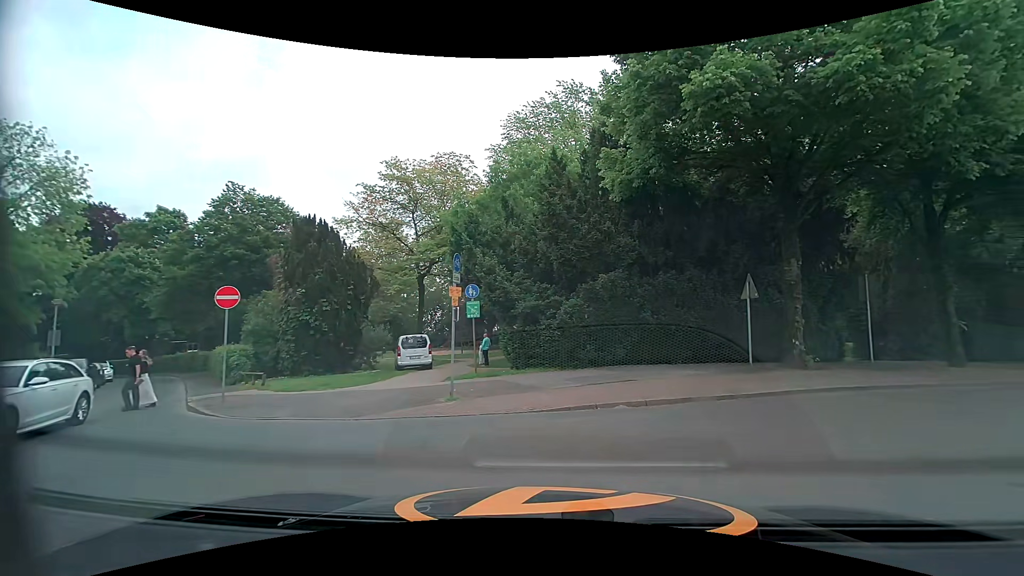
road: residential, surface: asphalt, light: Day
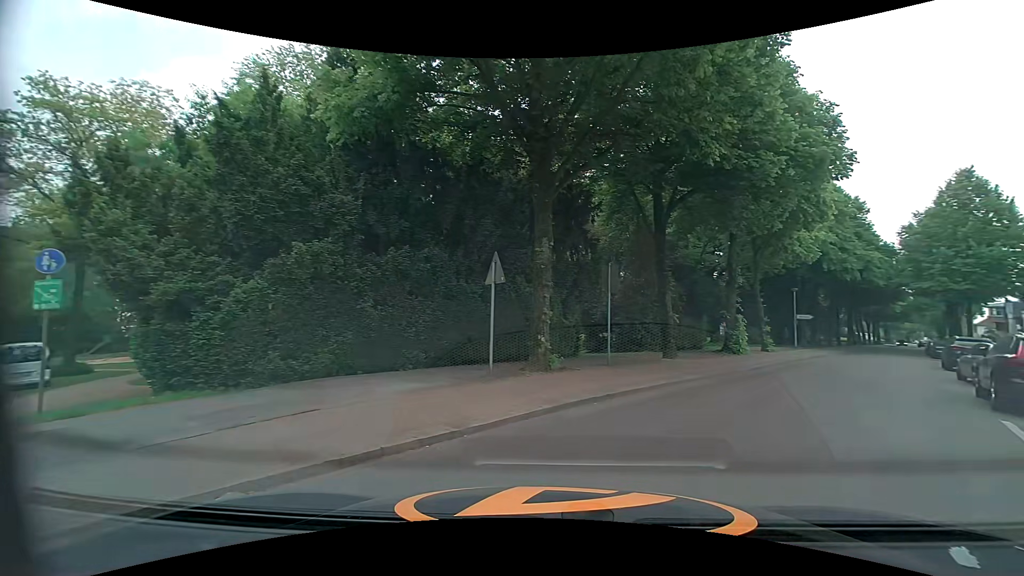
(+1.1, +4.9) m; +26°
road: unclassified
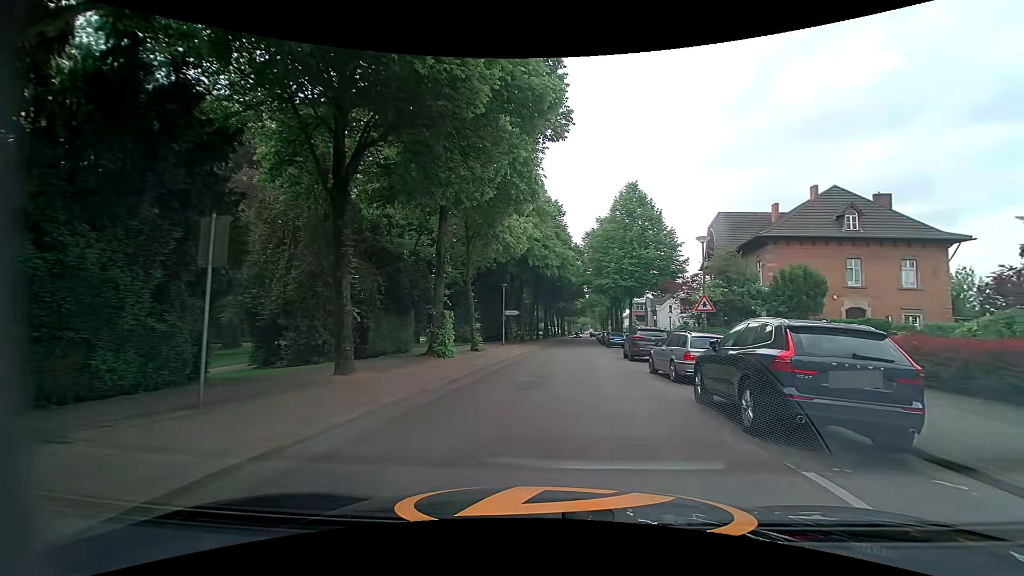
(+2.1, +6.7) m; +29°
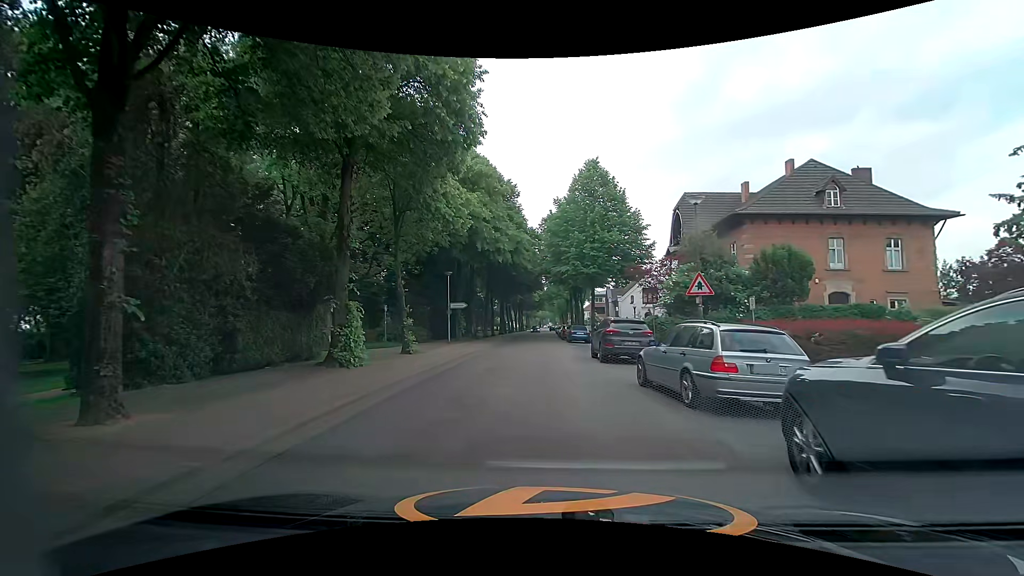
(+0.5, +6.1) m; +6°
(0, +10) (0, +20) (0, +30) (-1, +40) (-1, +50) (-1, +60) (-1, +70) (-1, +80) (-1, +90) (-1, +100) m
